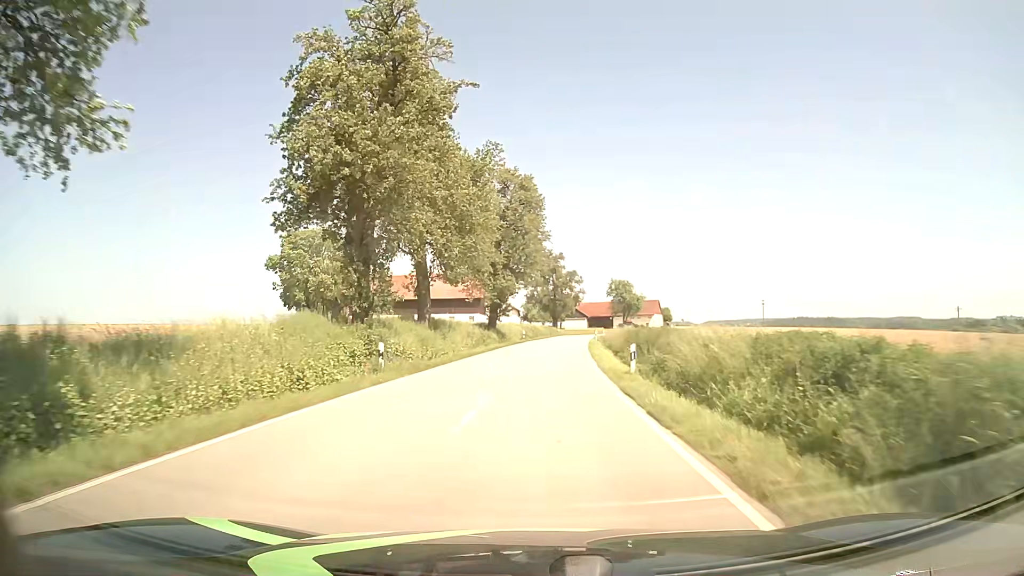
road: tertiary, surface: asphalt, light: Day
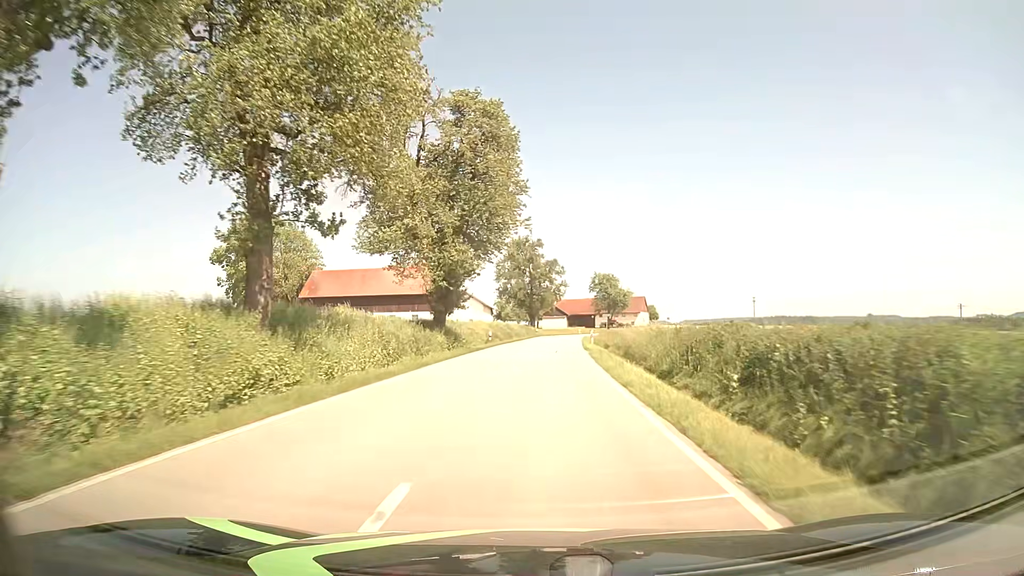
(+0.4, +19.3) m; +2°
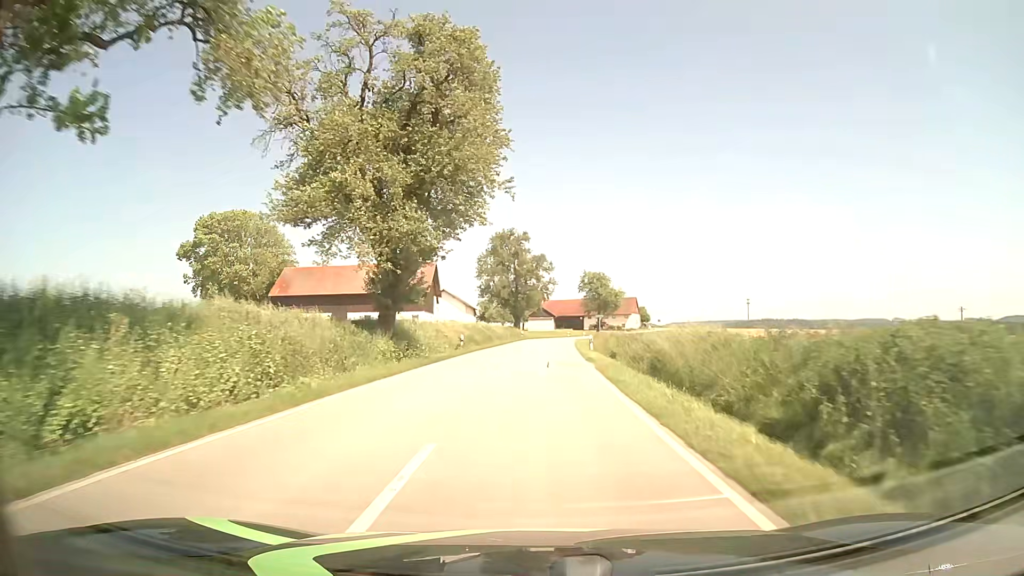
(+0.1, +10.1) m; +2°
(0, +10) (0, +20) (0, +30) (+1, +40) (+1, +50) (+2, +60) (+2, +70) (+3, +80) (+4, +90) (+6, +100) m
